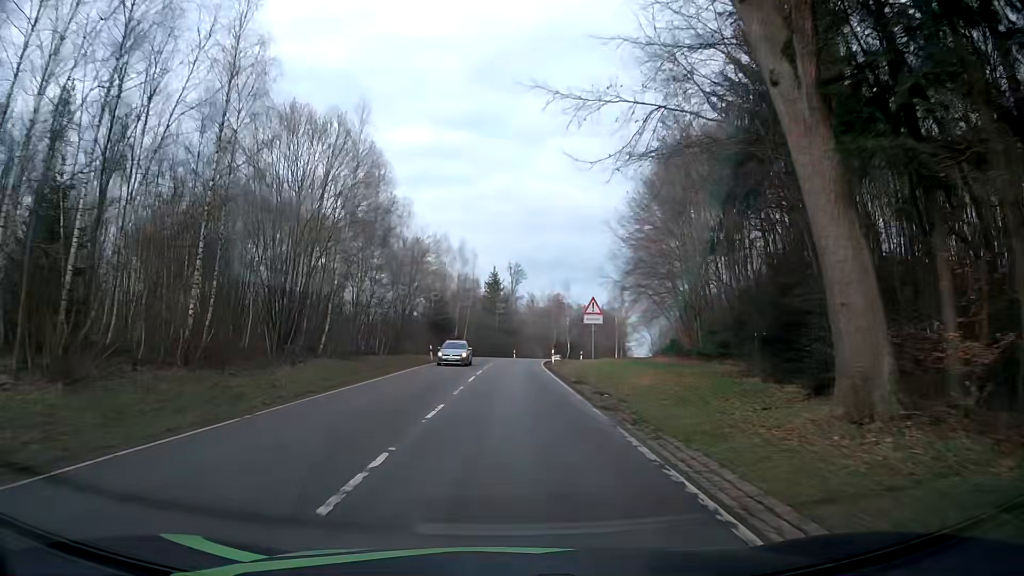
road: tertiary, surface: asphalt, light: Day
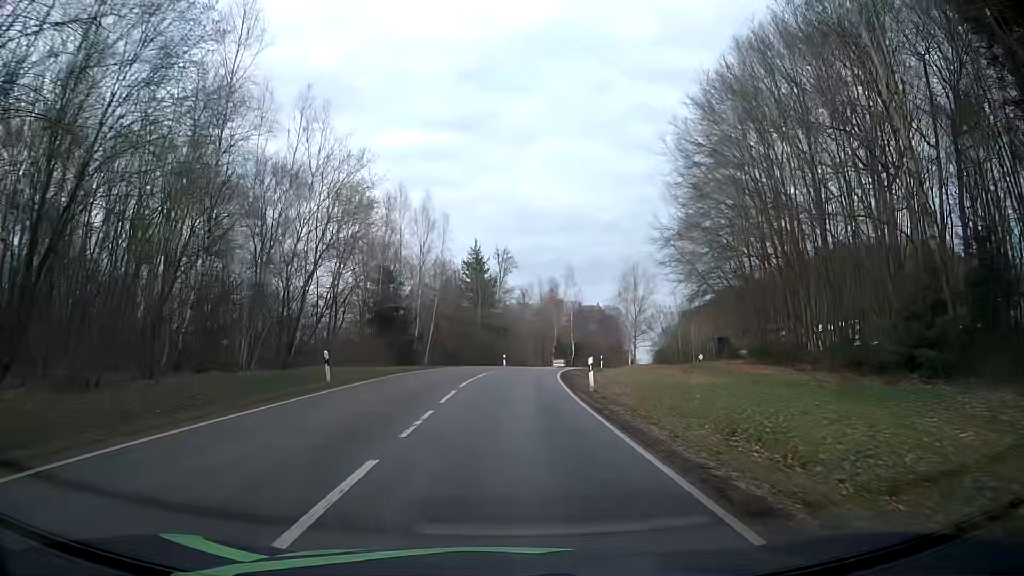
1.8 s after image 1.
(+0.4, +25.3) m; +2°
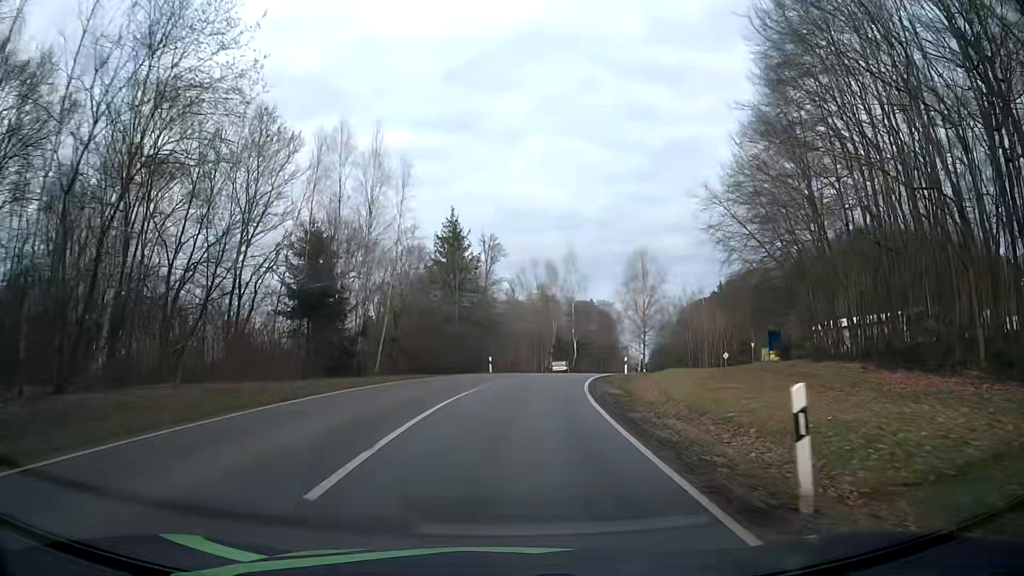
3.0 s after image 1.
(+0.1, +16.1) m; +1°
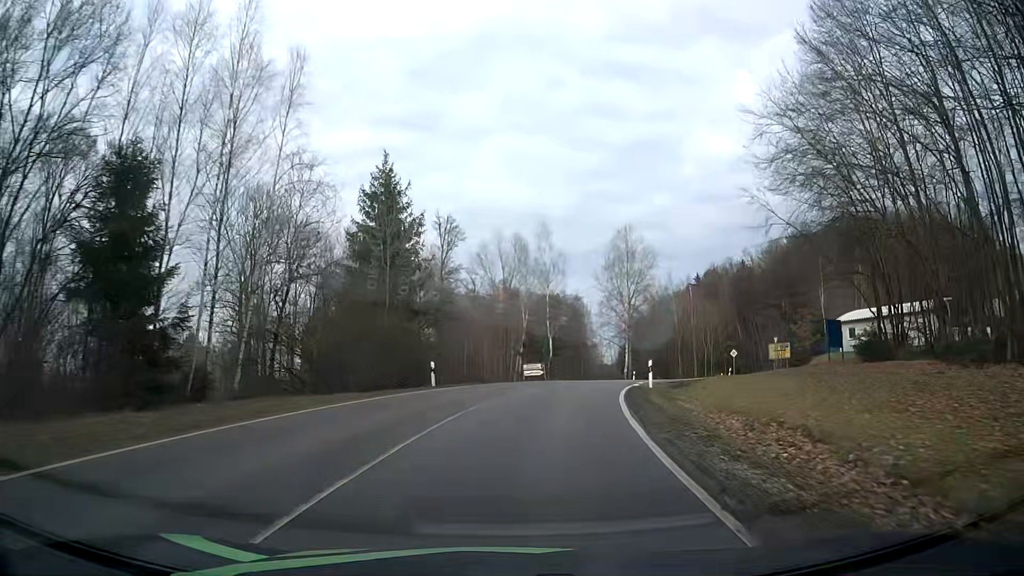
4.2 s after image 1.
(+0.4, +15.5) m; +3°
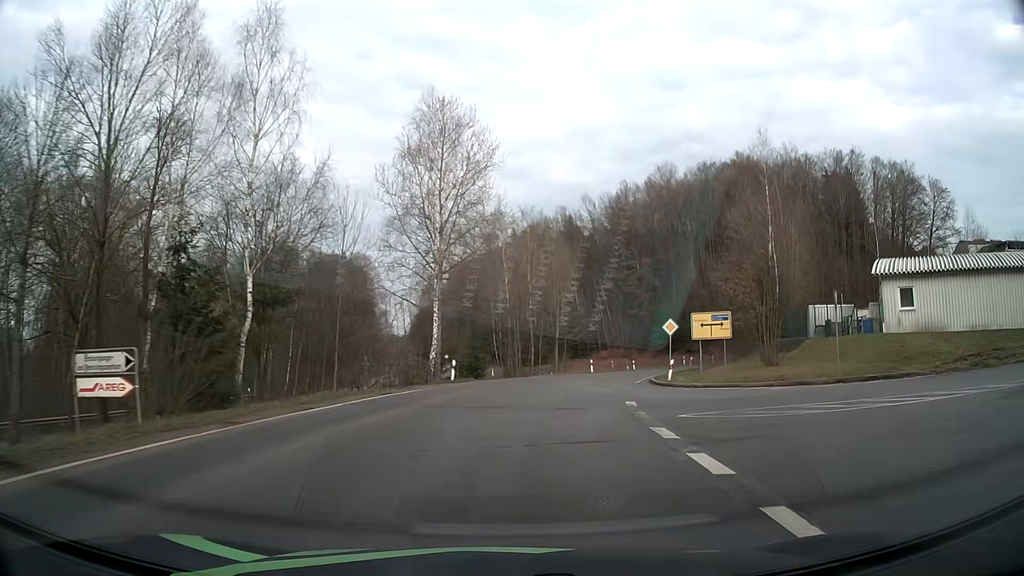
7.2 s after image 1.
(+5.2, +36.4) m; +18°
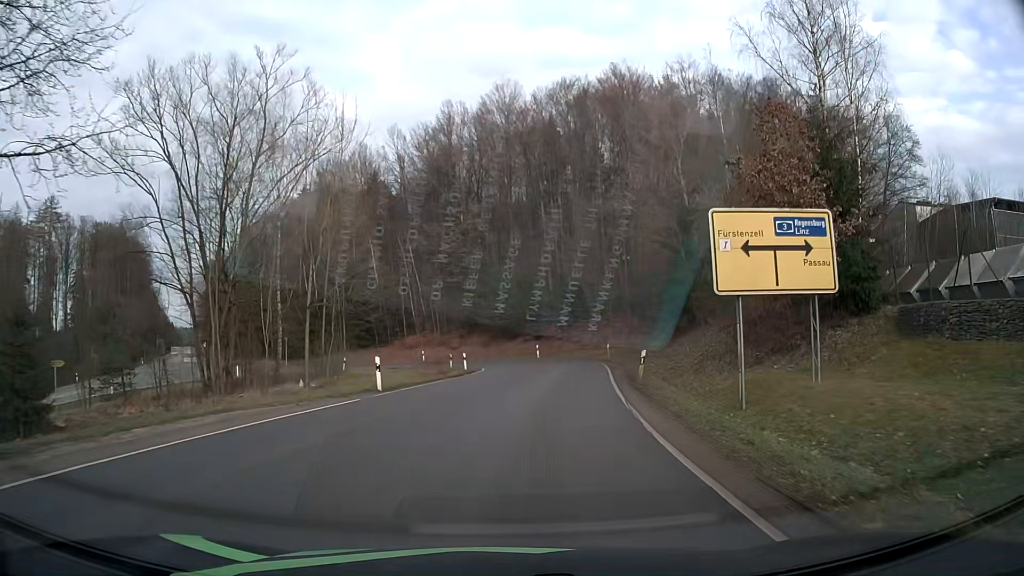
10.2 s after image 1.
(+4.3, +32.8) m; +16°
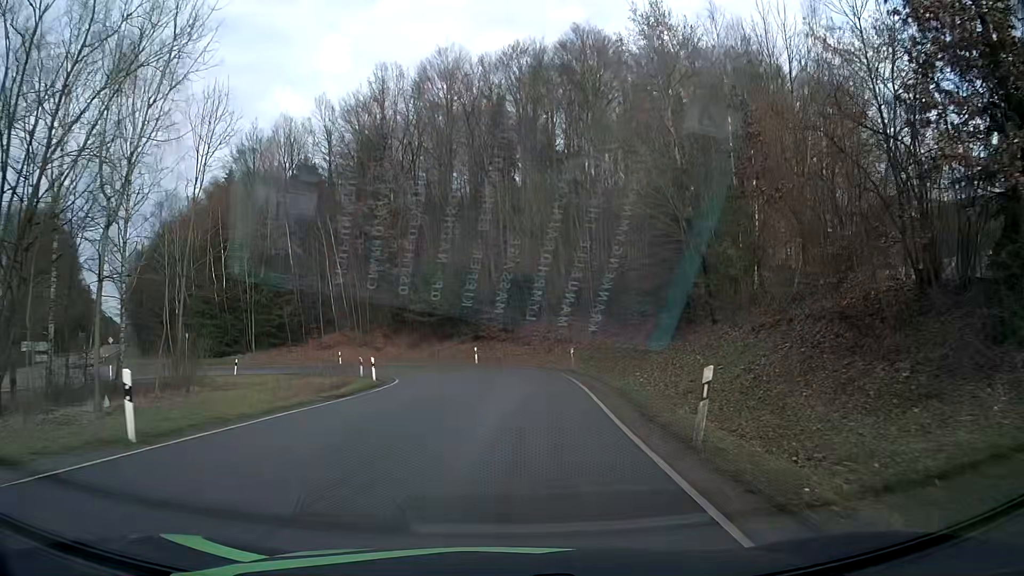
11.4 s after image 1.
(+0.6, +11.6) m; +5°
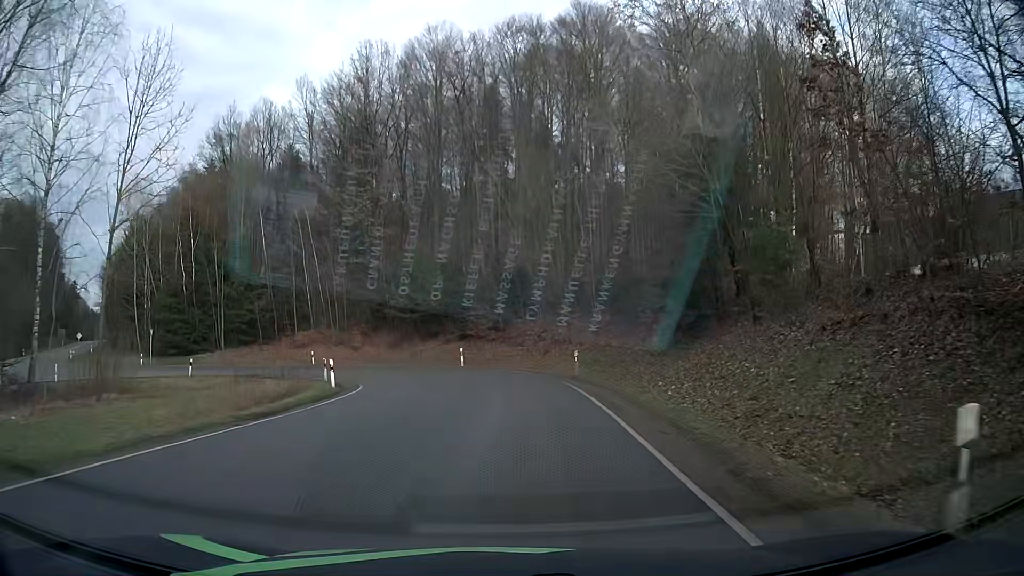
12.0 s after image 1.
(0.0, +5.6) m; 0°
(0, +10) (0, +20) (-1, +30) (-5, +39) (-12, +46) (-21, +49) (-31, +51) (-41, +54) (-49, +60) (-54, +69) m
